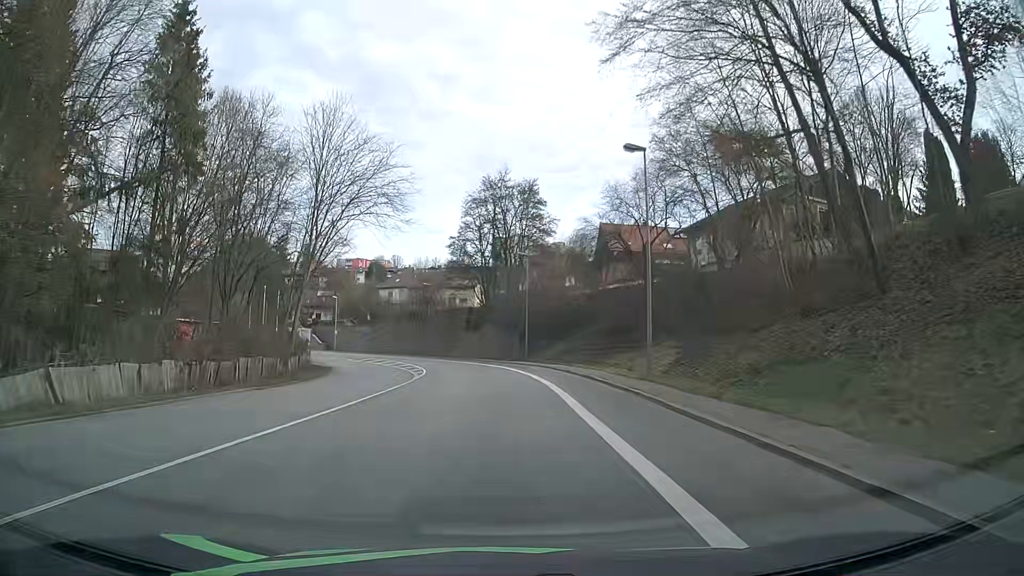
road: primary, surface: asphalt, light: Day
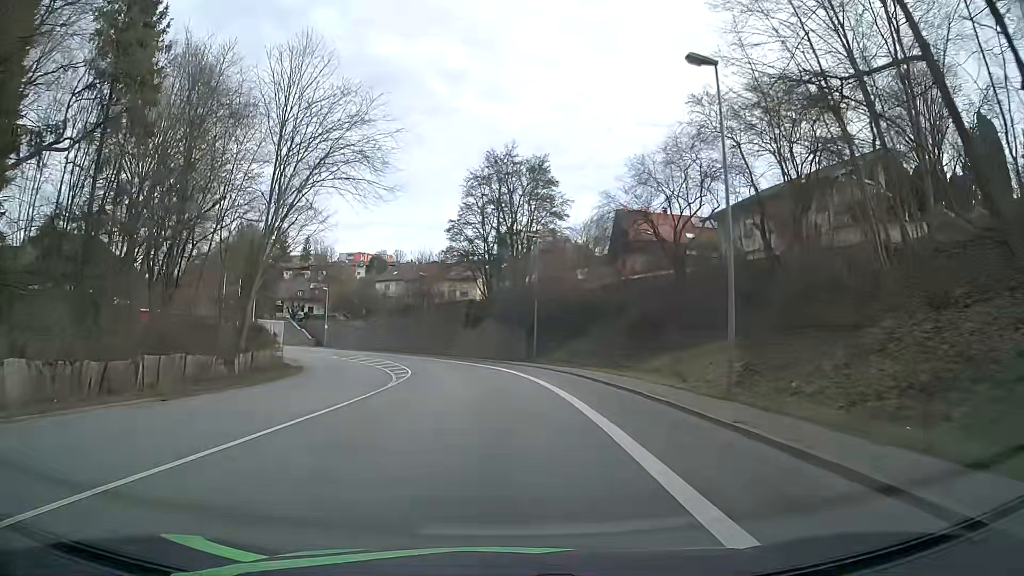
(-0.1, +8.1) m; 0°
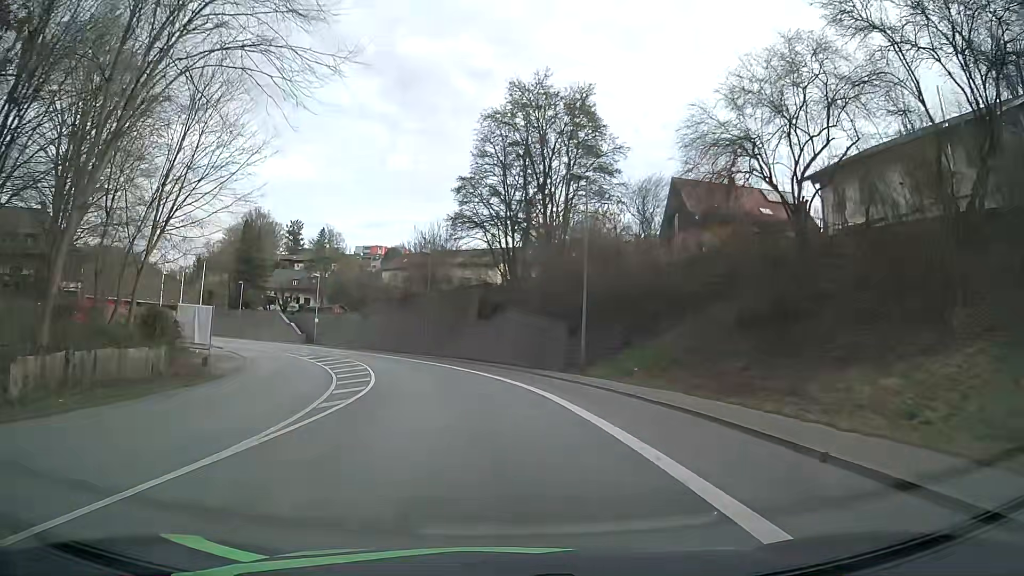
(-0.2, +15.9) m; -2°
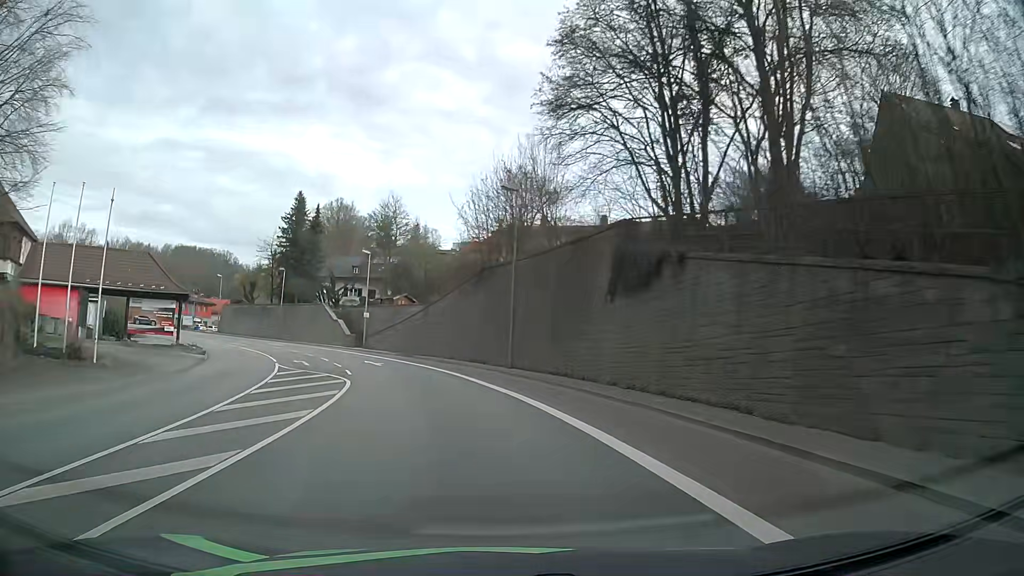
(-1.5, +23.2) m; -8°
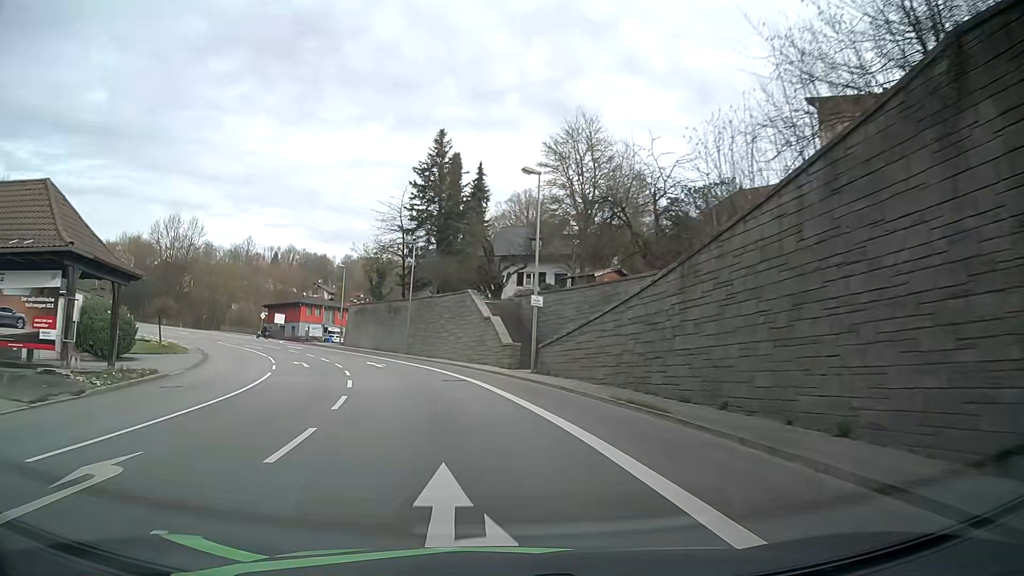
(-4.9, +30.1) m; -18°
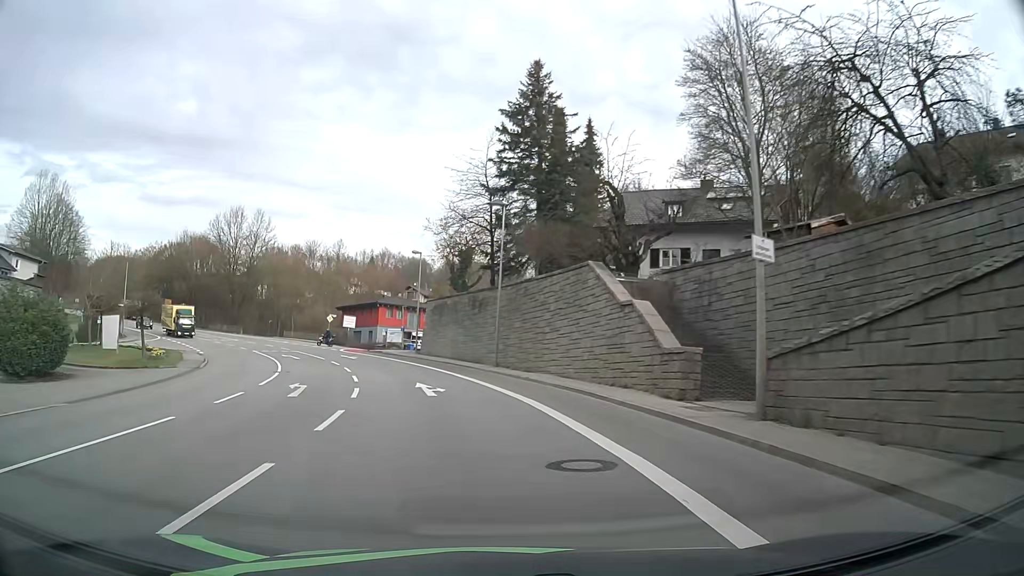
(-1.1, +15.4) m; -9°
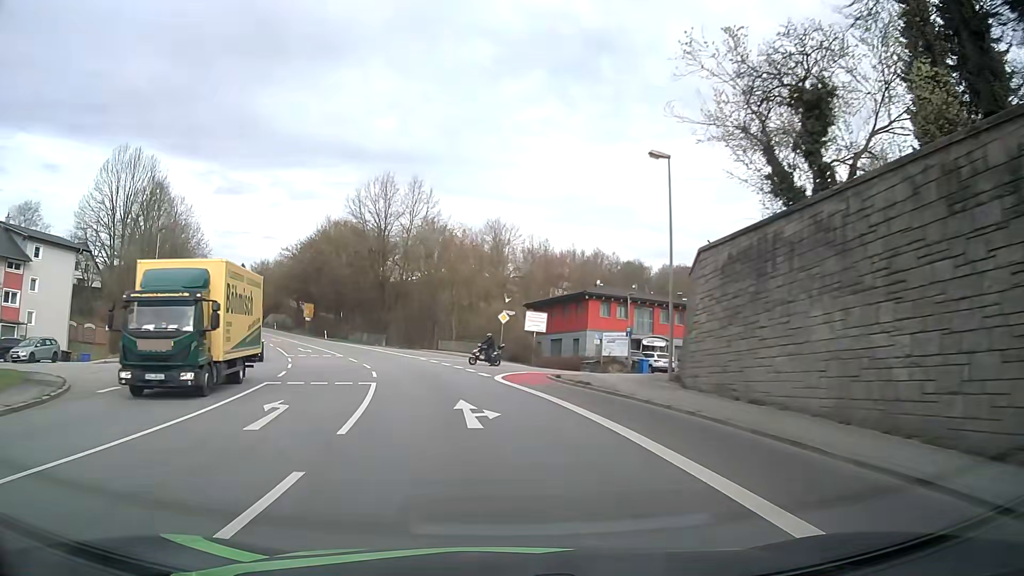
(-5.1, +30.7) m; -18°
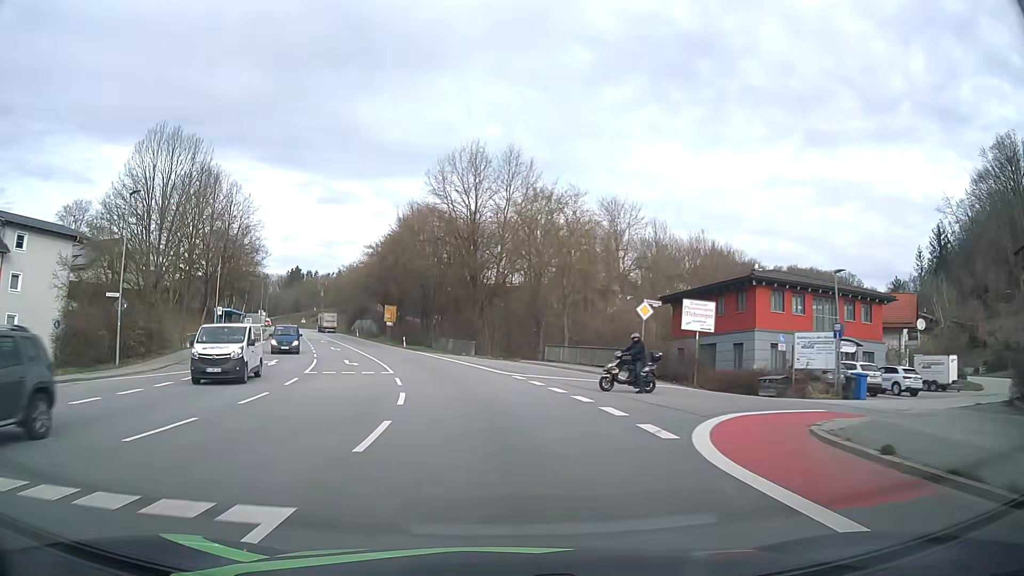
(-1.3, +15.8) m; -8°
(-1, +10) (-2, +20) (-4, +30) (-6, +39) (-9, +49) (-12, +59) (-15, +68) (-19, +77) (-22, +87) (-26, +96) m
